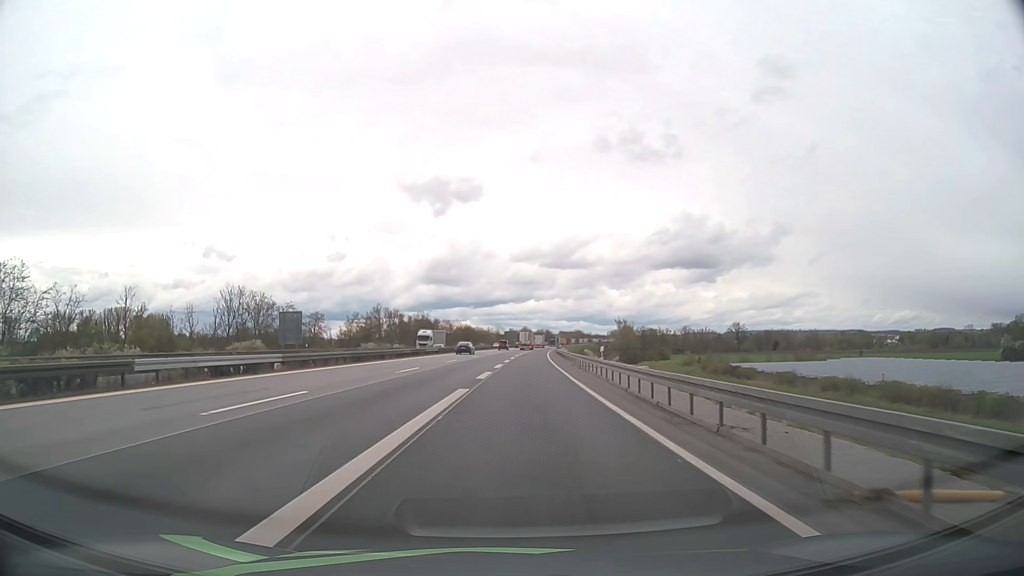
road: motorway_link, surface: asphalt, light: Day
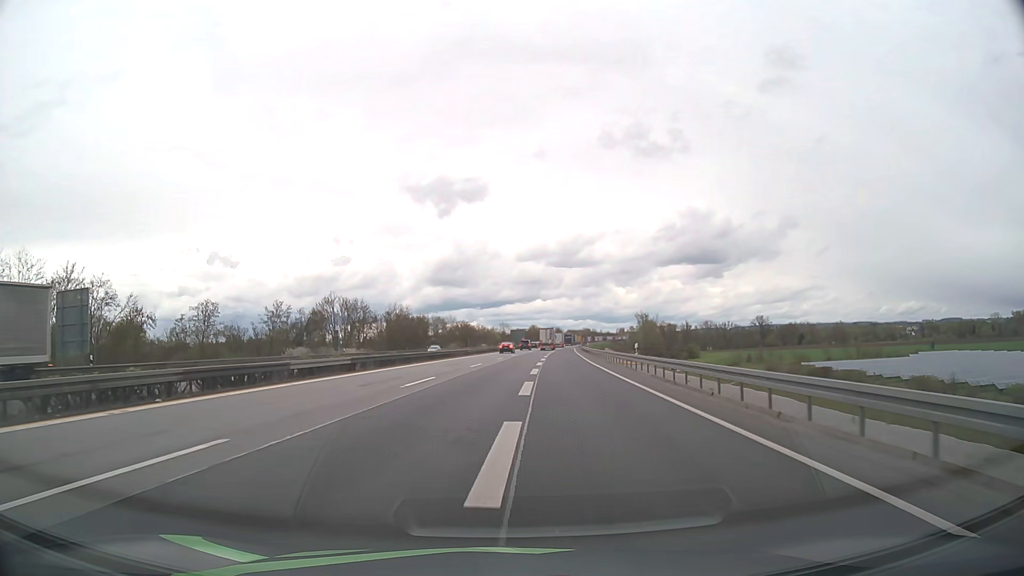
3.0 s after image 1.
(+0.4, +44.4) m; 0°
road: motorway
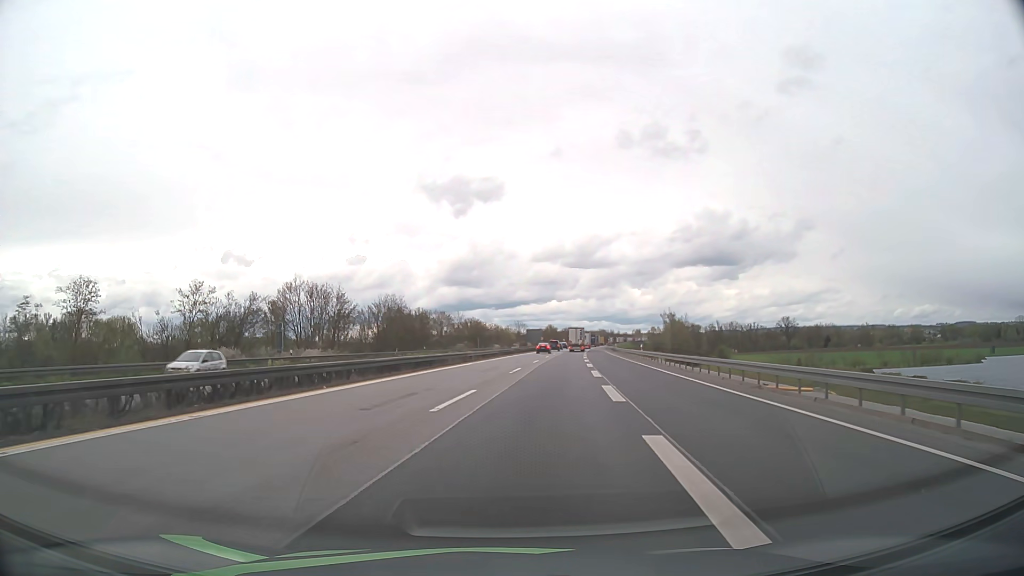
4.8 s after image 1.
(-0.4, +25.8) m; -1°
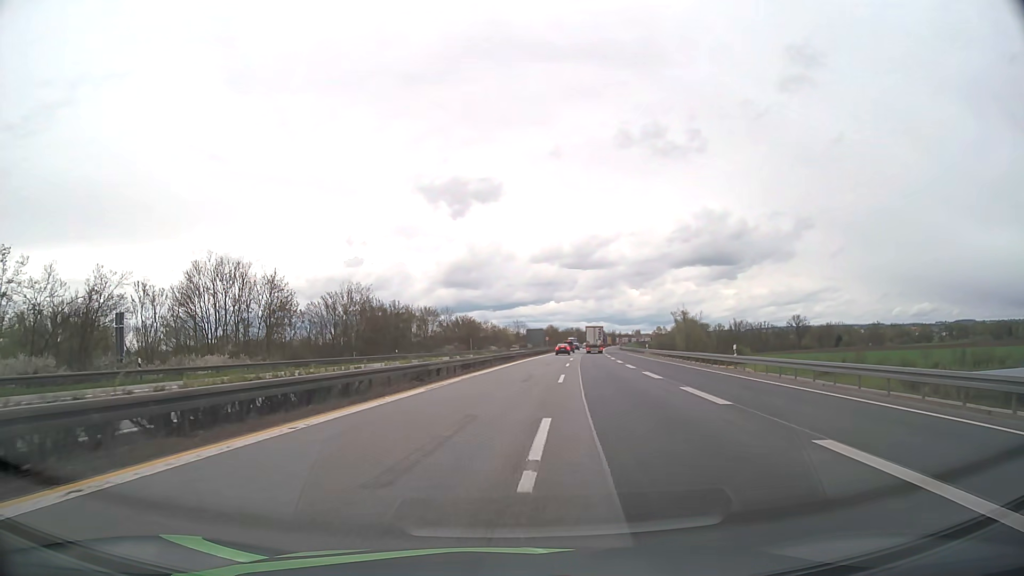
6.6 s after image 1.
(0.0, +25.1) m; 0°
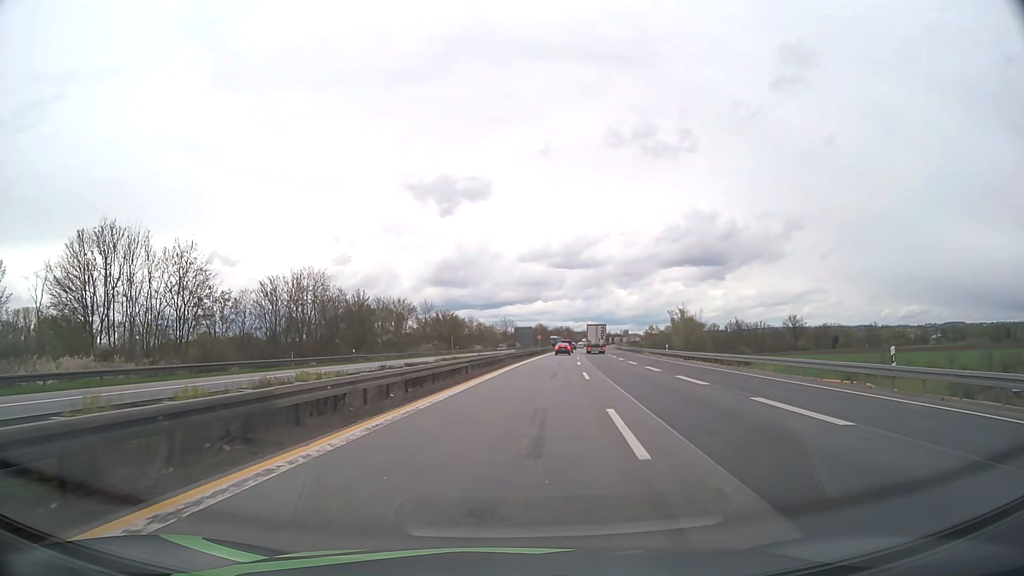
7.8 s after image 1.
(+0.1, +16.4) m; +1°
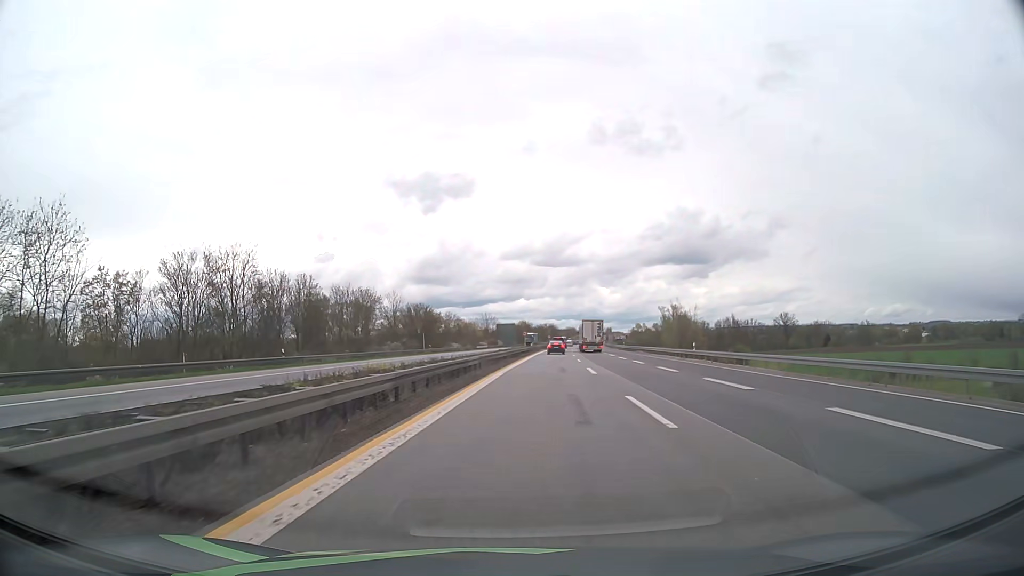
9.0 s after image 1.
(+0.2, +15.6) m; +1°
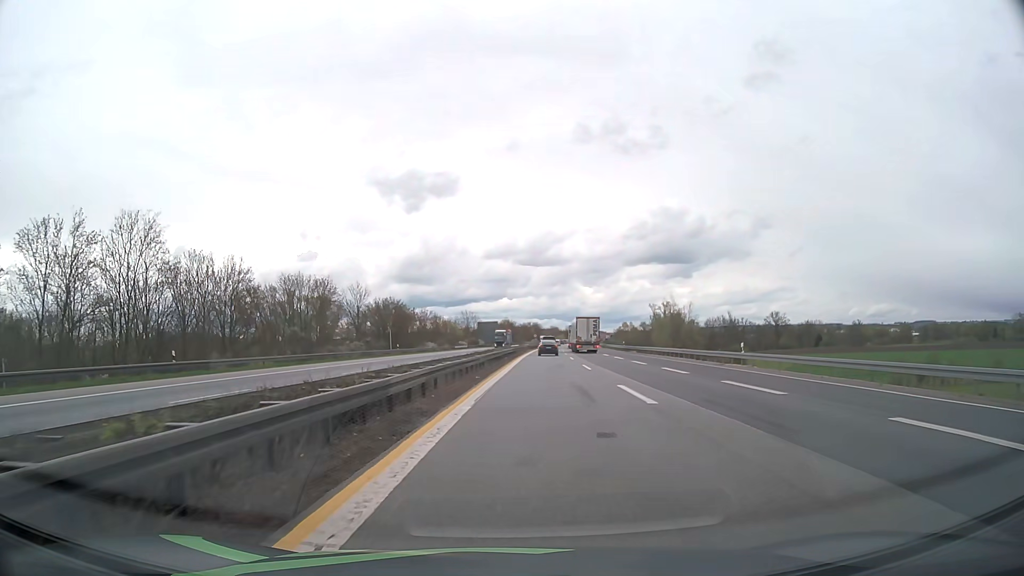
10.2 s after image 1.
(+0.2, +14.1) m; +1°
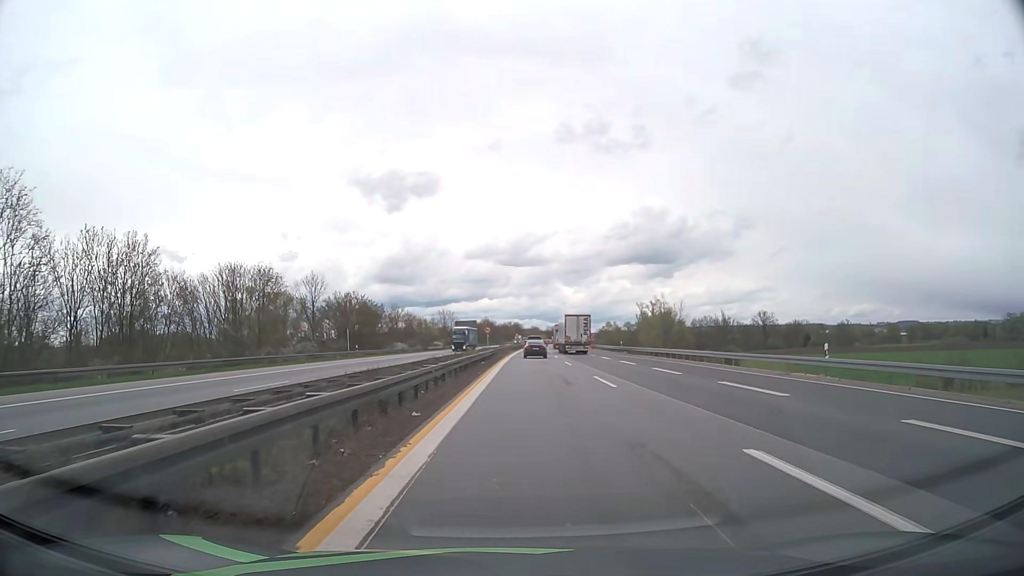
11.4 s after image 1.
(+0.2, +12.5) m; +2°
(0, +10) (0, +20) (+1, +30) (+1, +40) (+1, +50) (+1, +60) (+2, +70) (+2, +80) (+3, +90) (+3, +100) m
